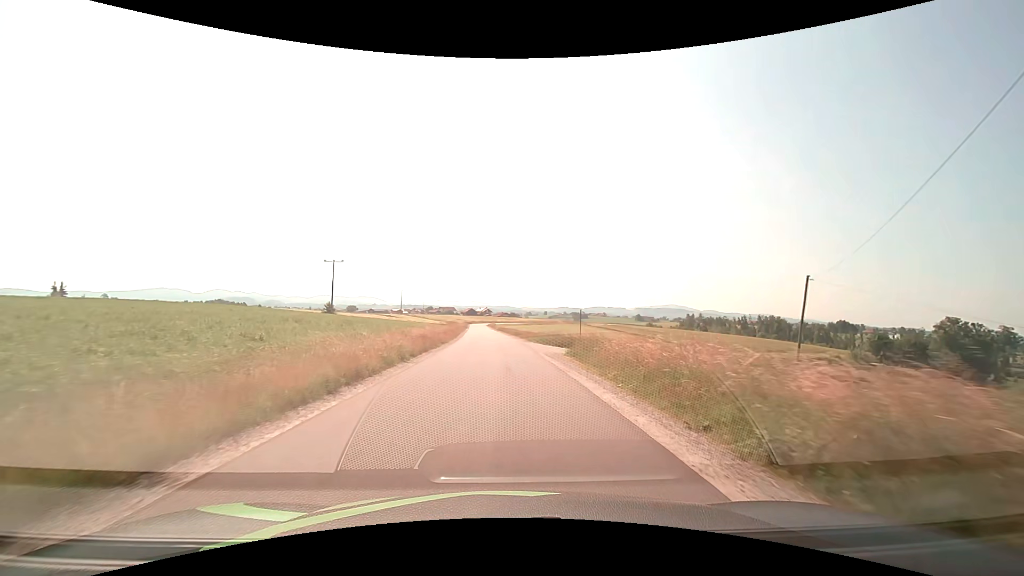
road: residential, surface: asphalt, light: Day
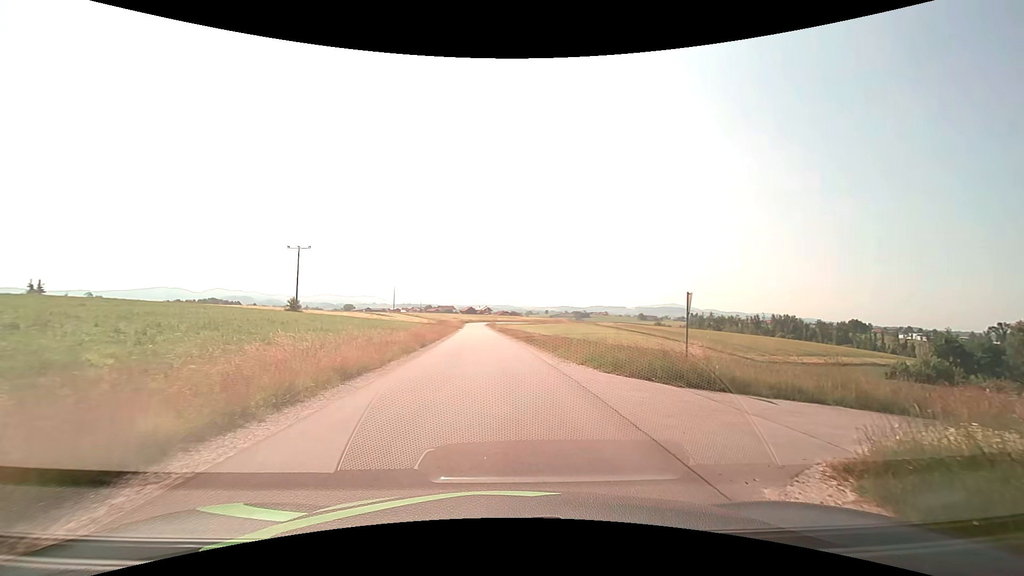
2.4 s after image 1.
(-0.3, +18.5) m; 0°
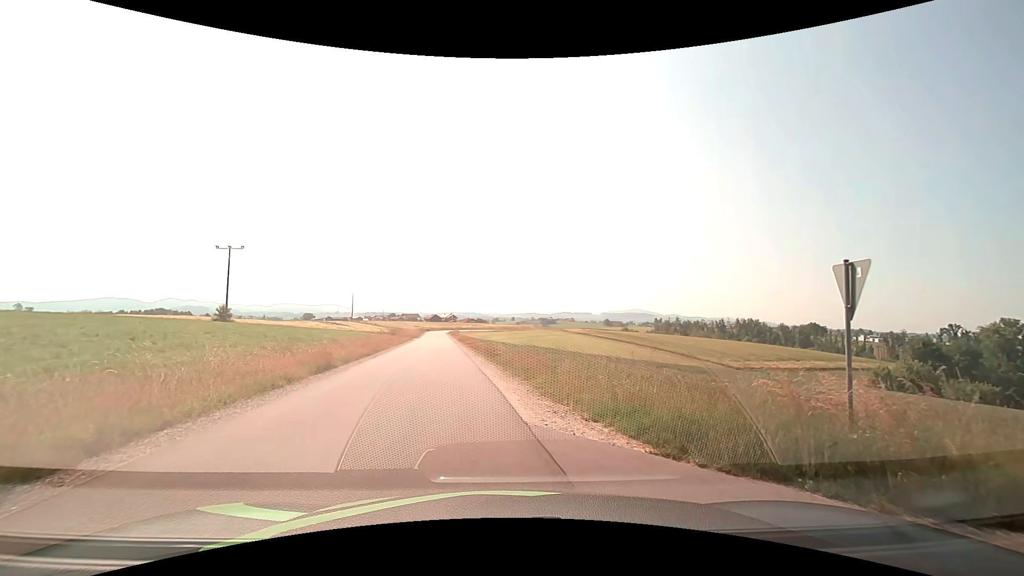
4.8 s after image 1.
(+0.5, +8.6) m; +5°
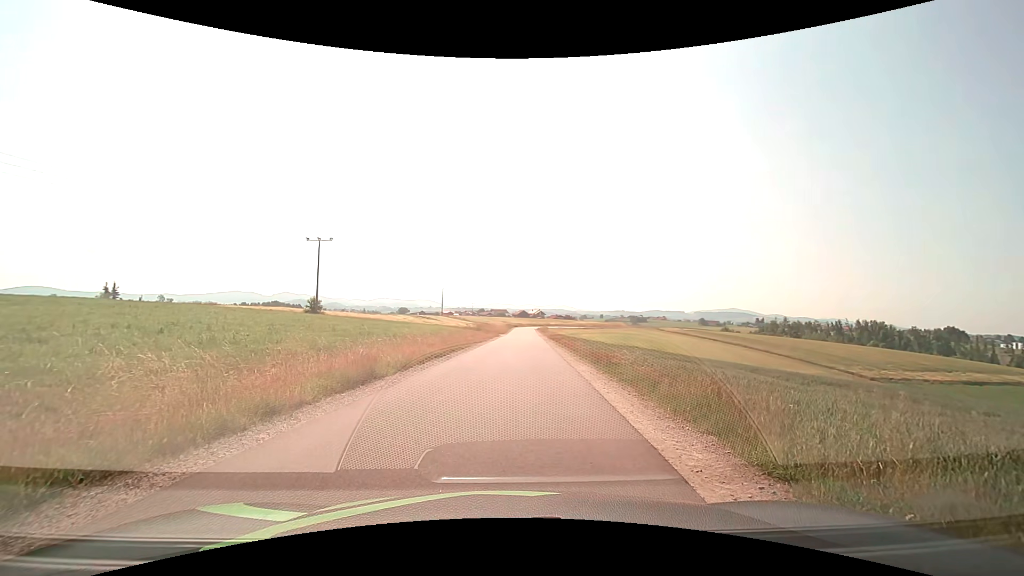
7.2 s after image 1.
(-0.6, +6.3) m; -10°
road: tertiary
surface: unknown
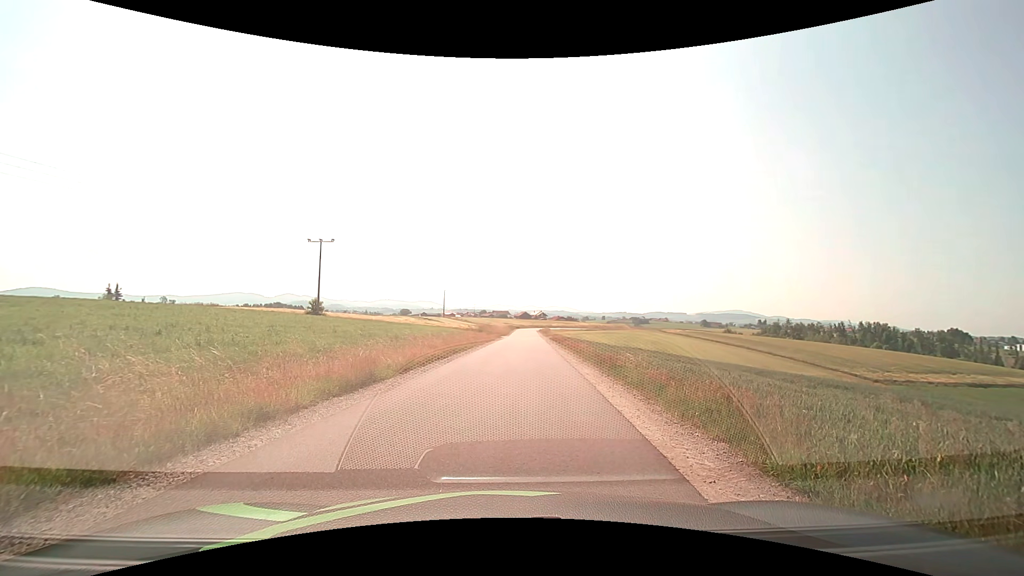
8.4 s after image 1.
(0.0, +0.3) m; 0°
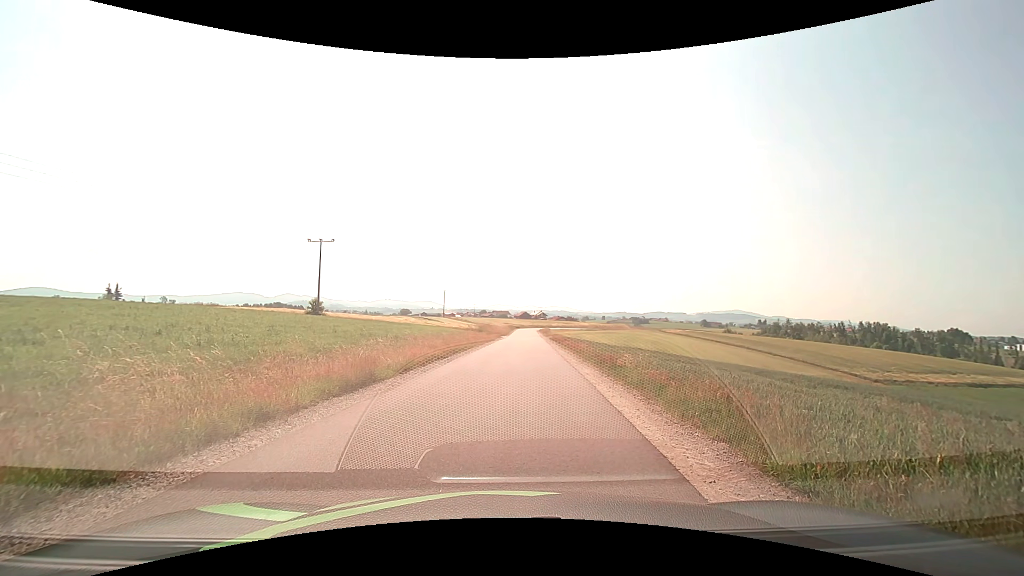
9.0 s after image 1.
(0.0, 0.0) m; 0°
